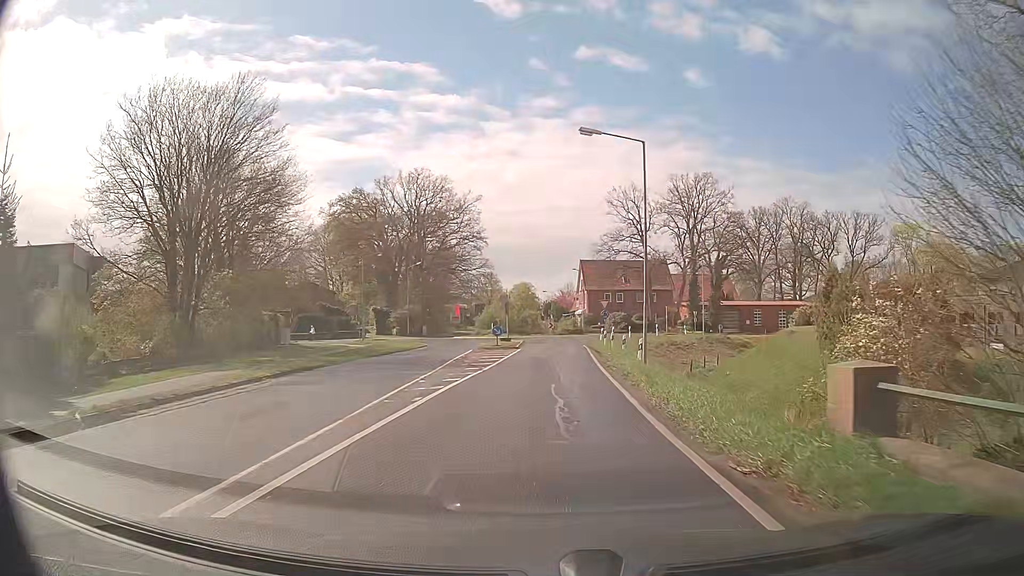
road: primary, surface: asphalt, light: Day
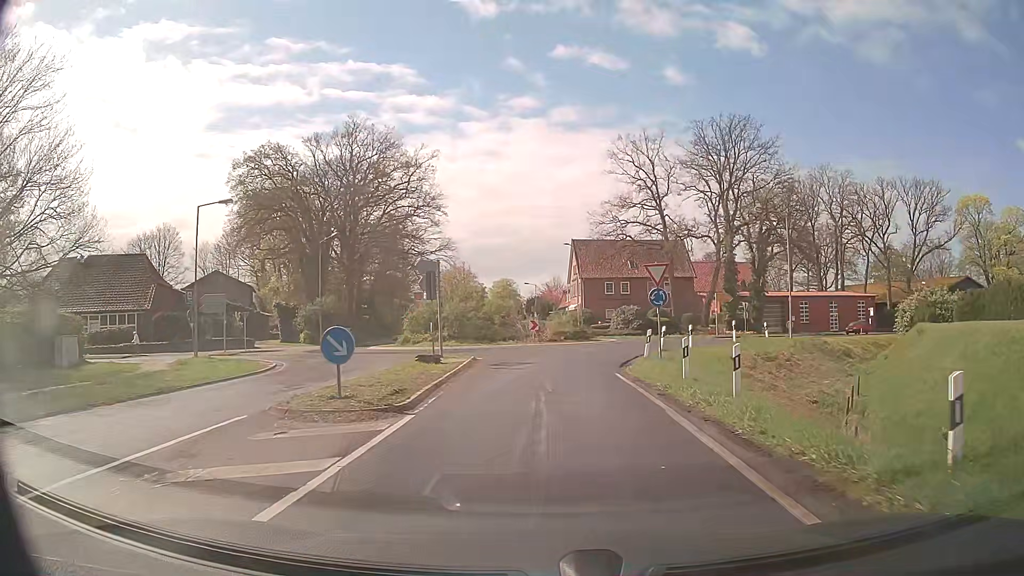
(+0.5, +27.9) m; +1°
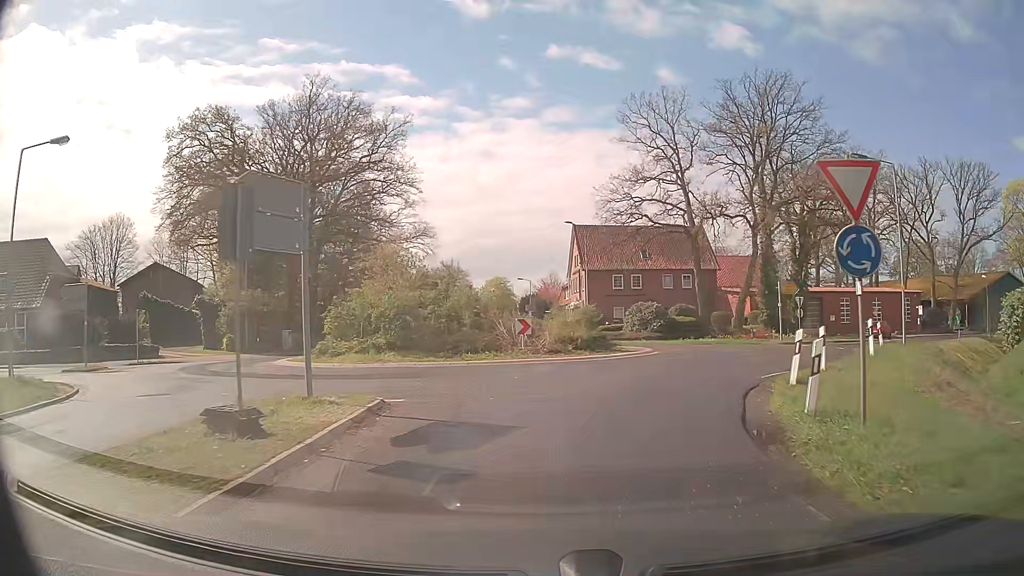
(0.0, +14.0) m; 0°
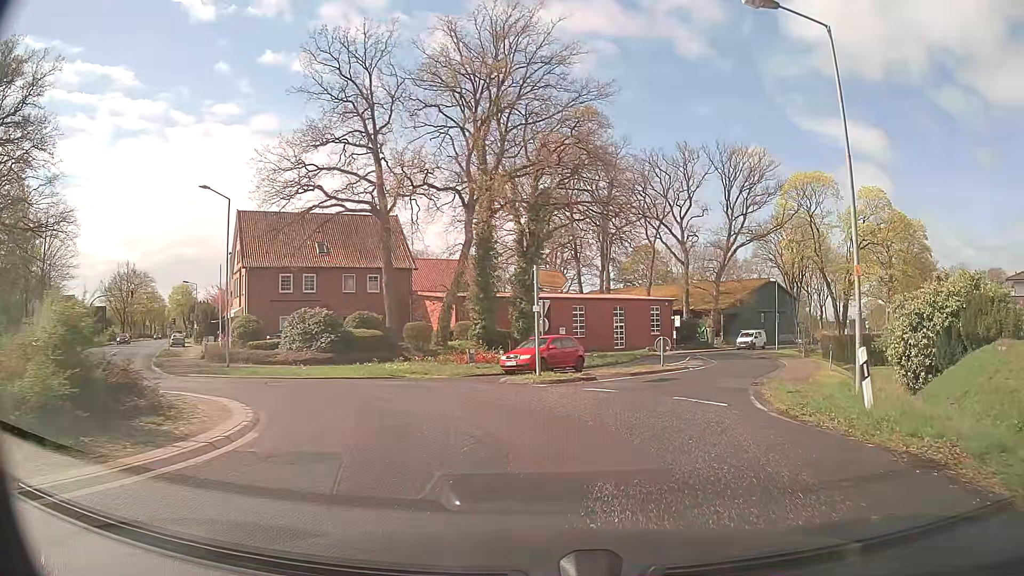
(+3.2, +16.3) m; +26°
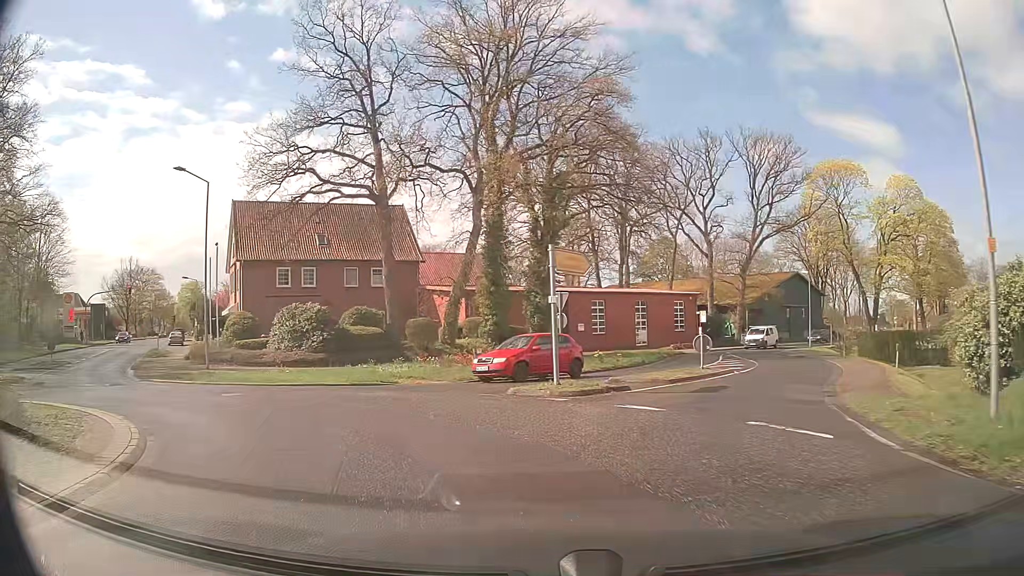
(0.0, +4.0) m; 0°
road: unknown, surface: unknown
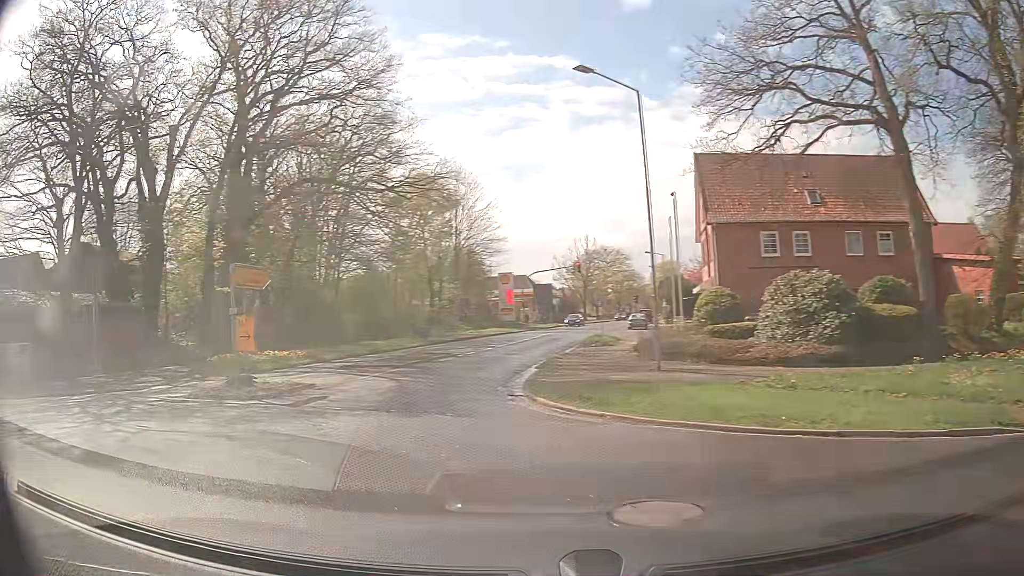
(-3.3, +10.8) m; -40°
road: primary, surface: asphalt
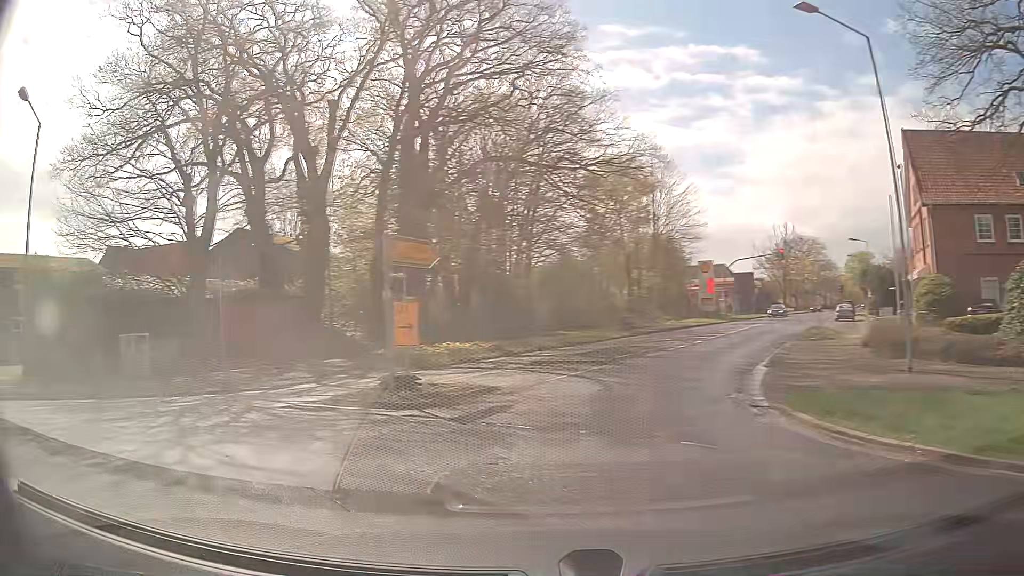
(-0.5, +3.7) m; -17°
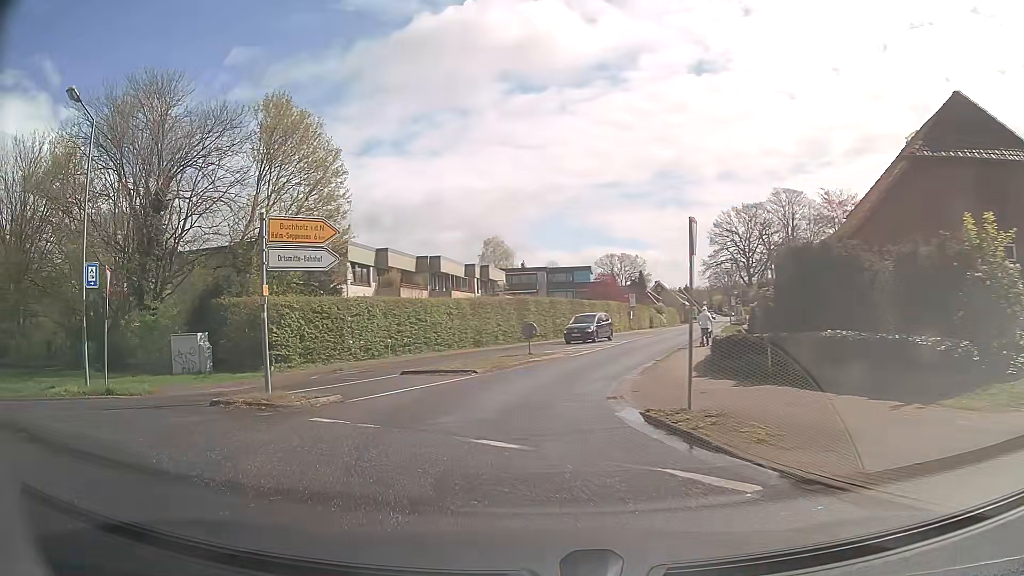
(-11.8, +10.6) m; -93°
(-1, +10) (+1, +20) (+3, +30) (+6, +39) (+9, +49) (+12, +58) (+15, +68) (+18, +77) (+21, +87) (+23, +97) m
